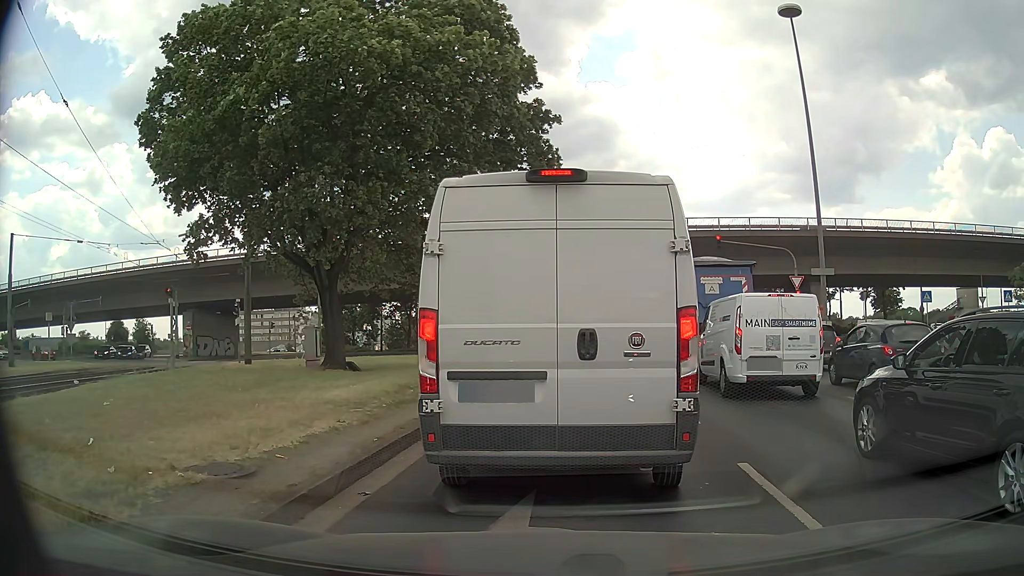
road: primary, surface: asphalt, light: Day
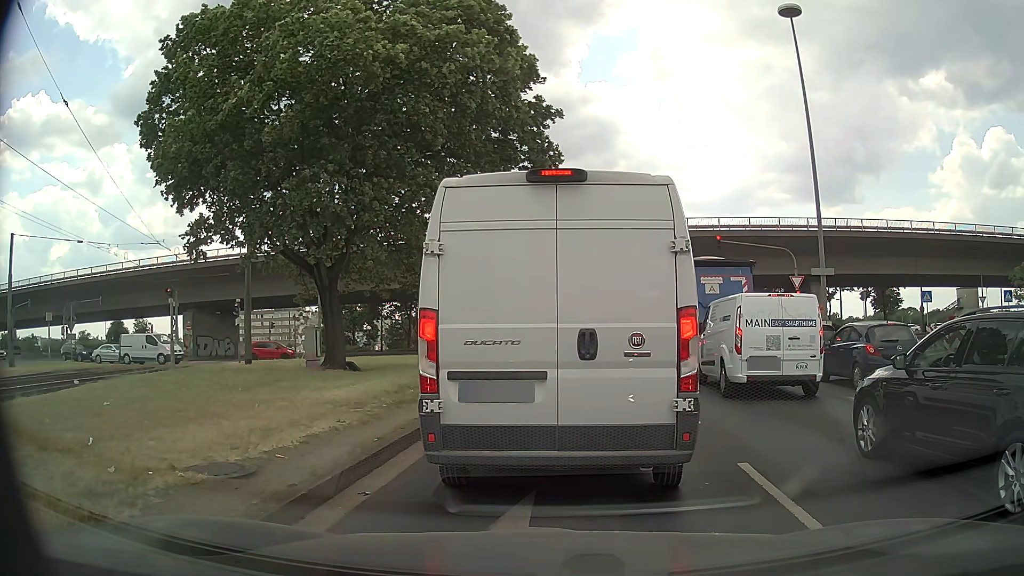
(0.0, 0.0) m; 0°
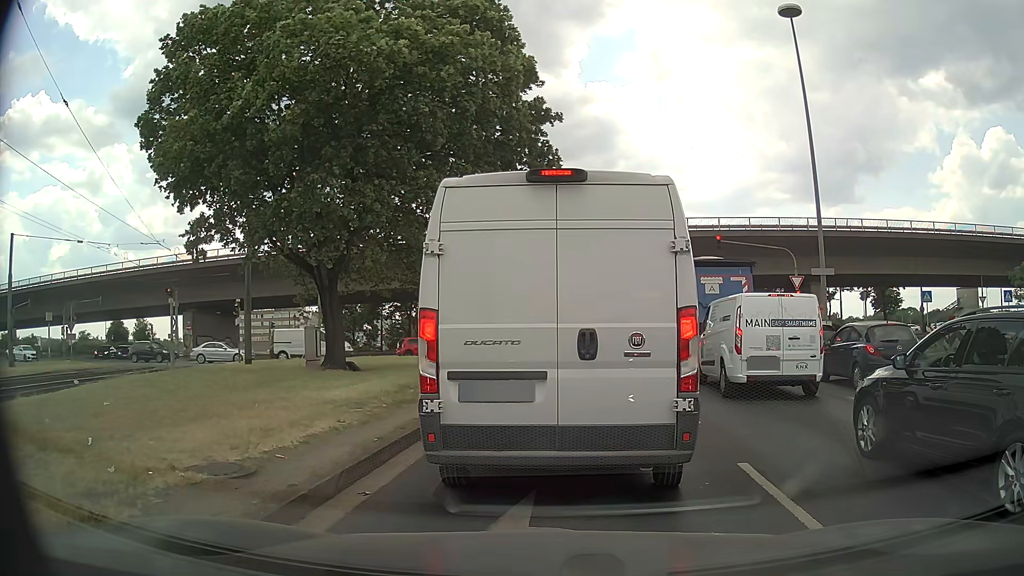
(0.0, 0.0) m; 0°
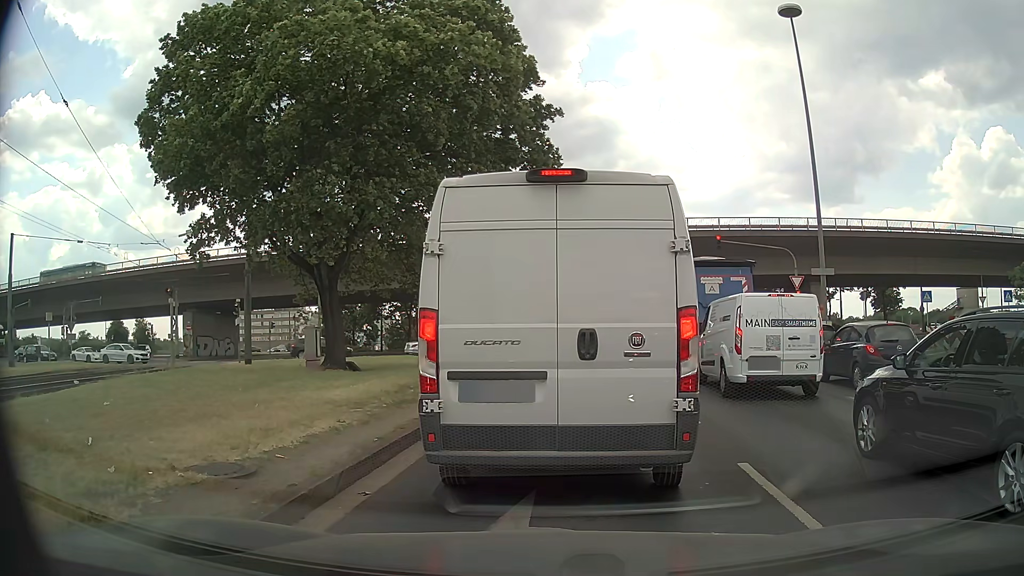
(0.0, 0.0) m; 0°
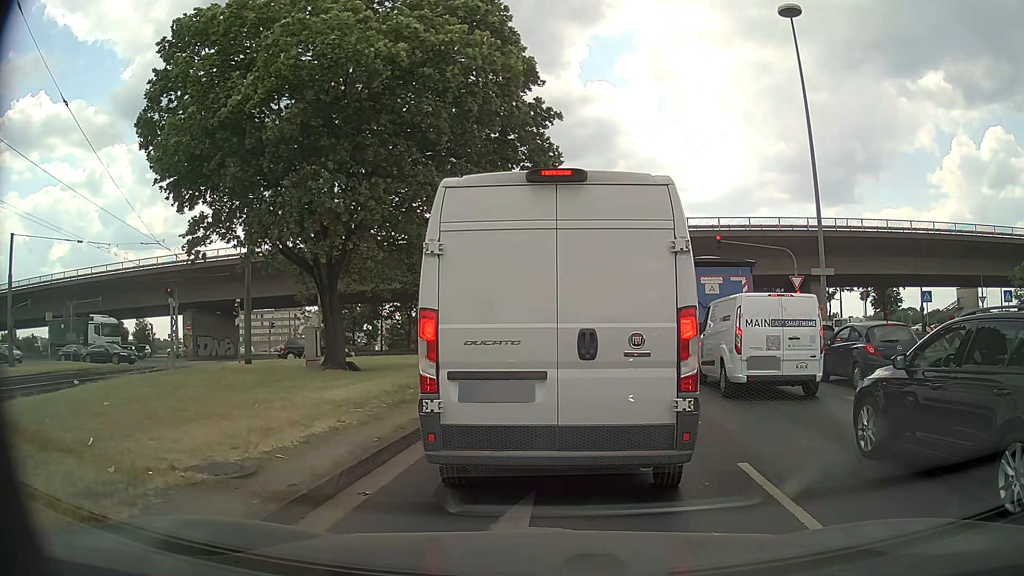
(0.0, 0.0) m; 0°
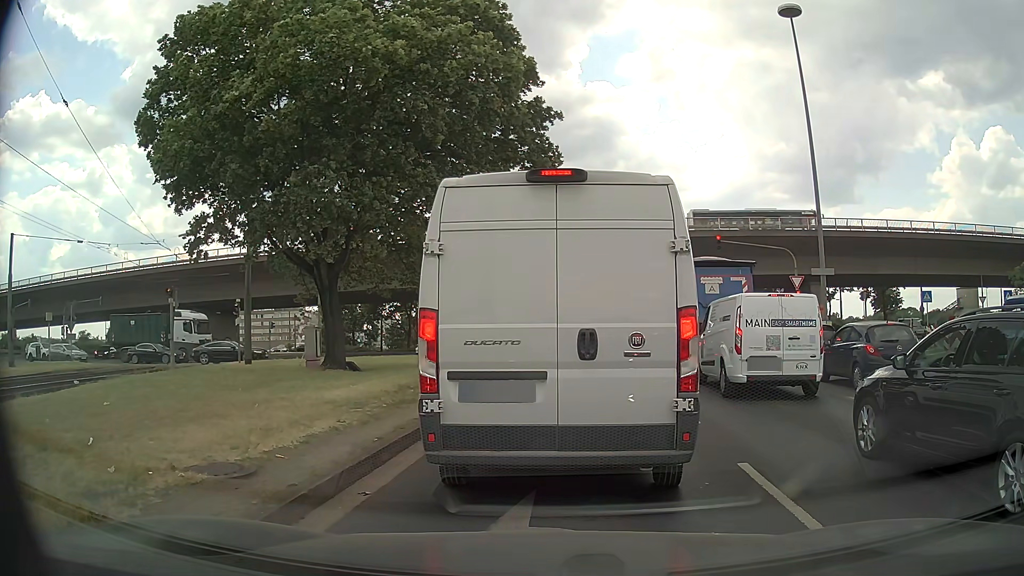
(0.0, 0.0) m; 0°
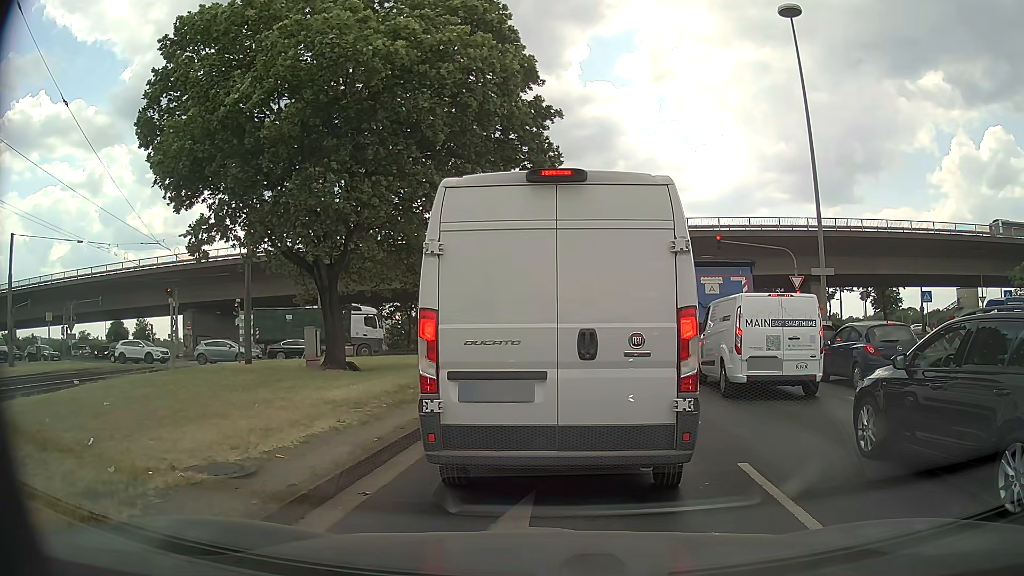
(0.0, 0.0) m; 0°
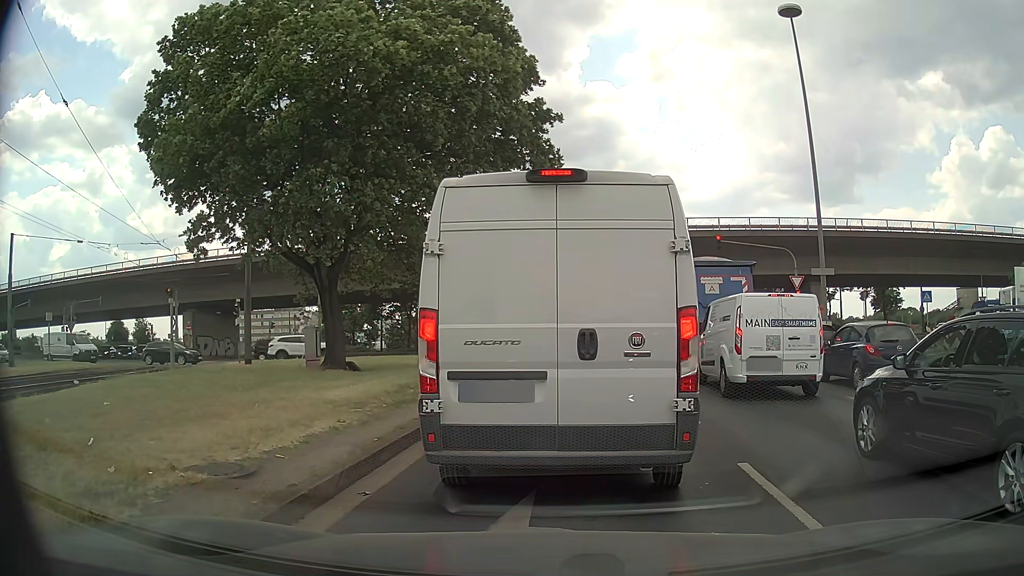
(0.0, 0.0) m; 0°
(0, +10) (+1, +20) (+2, +30) (+4, +40) (+5, +50) (+6, +60) (+7, +70) (+7, +80) (+5, +89) (+1, +99) m
